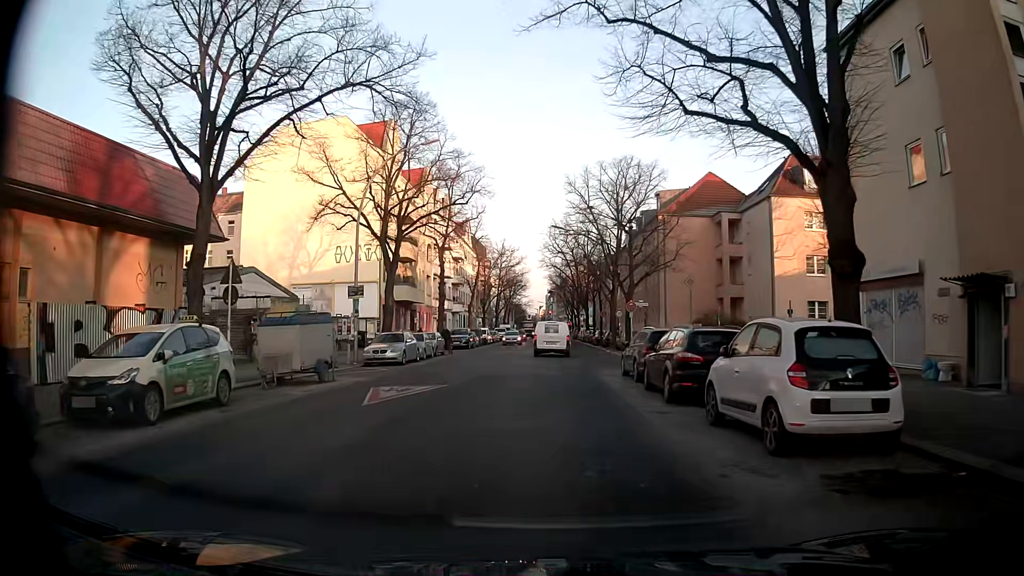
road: tertiary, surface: asphalt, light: Day
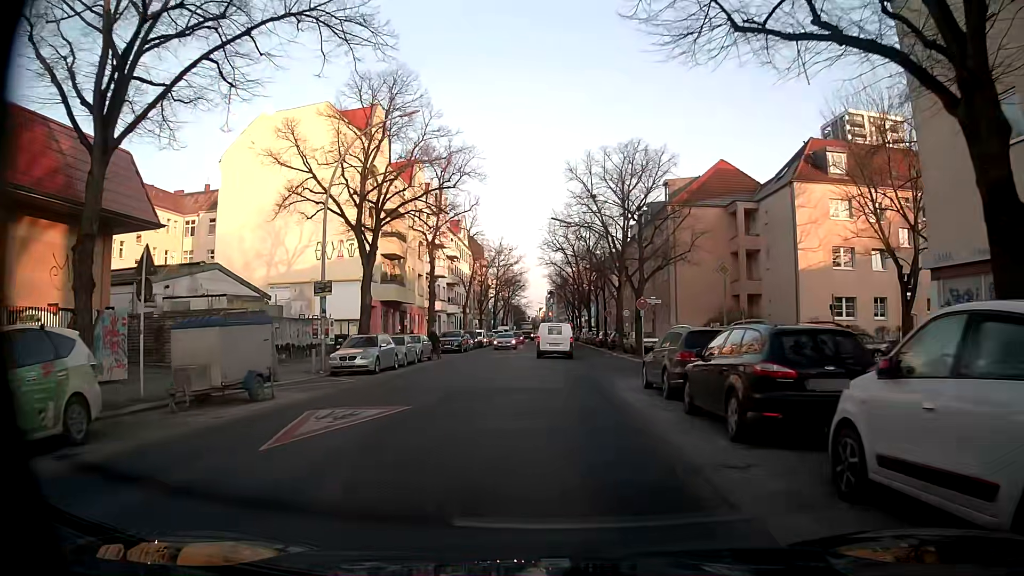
(-0.1, +4.7) m; 0°
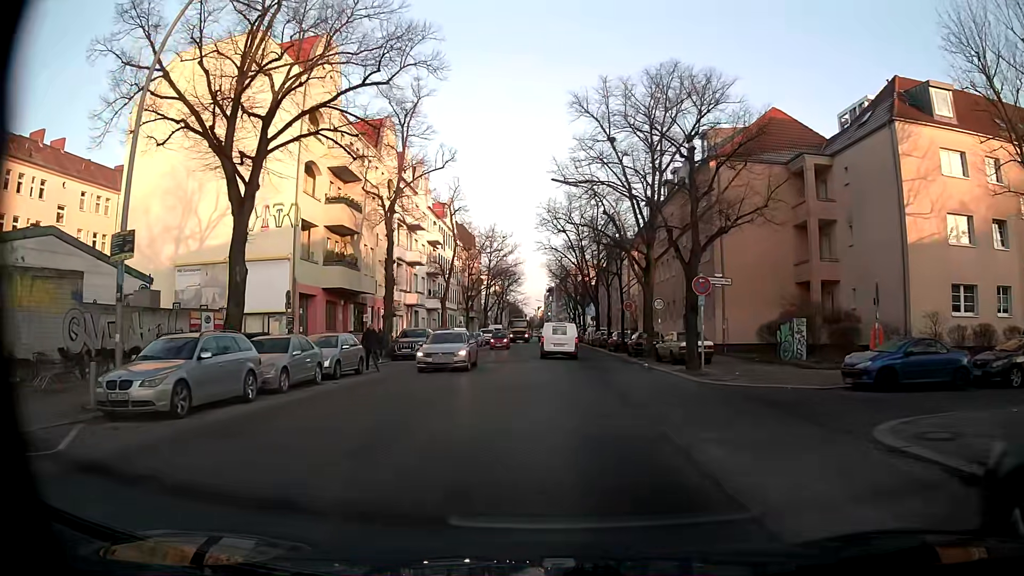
(-0.1, +13.9) m; 0°
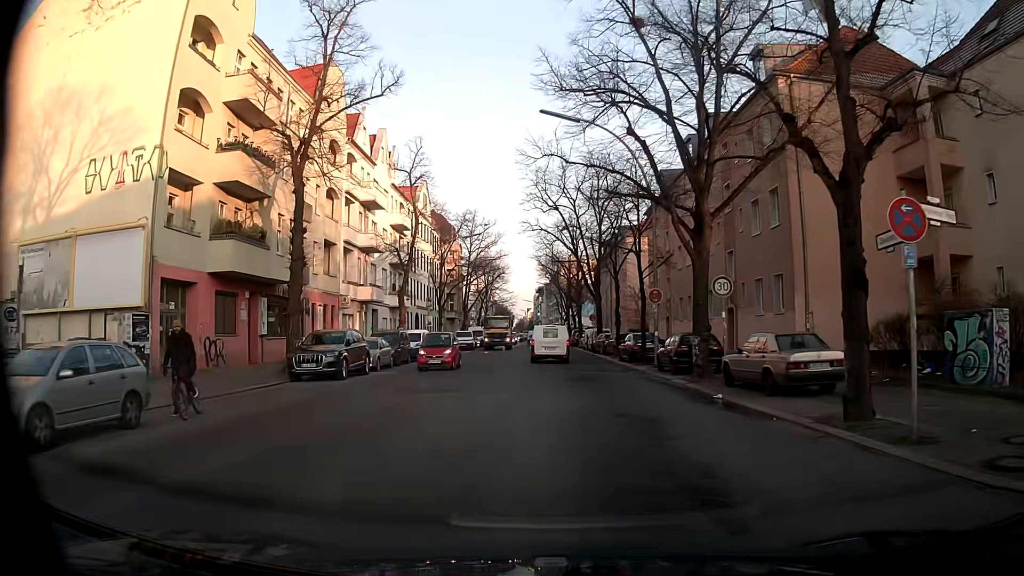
(+0.1, +13.3) m; +1°
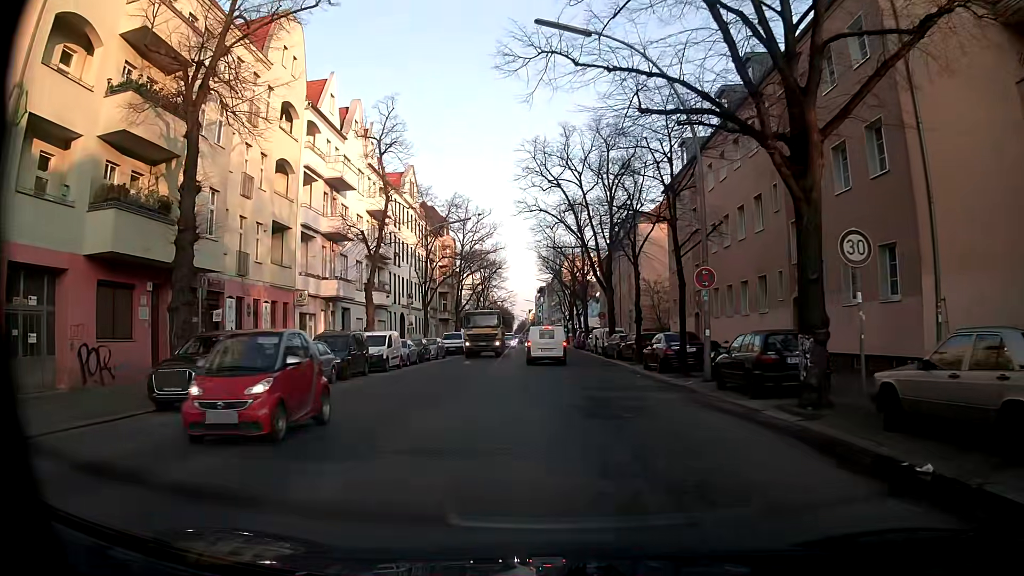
(0.0, +8.6) m; 0°
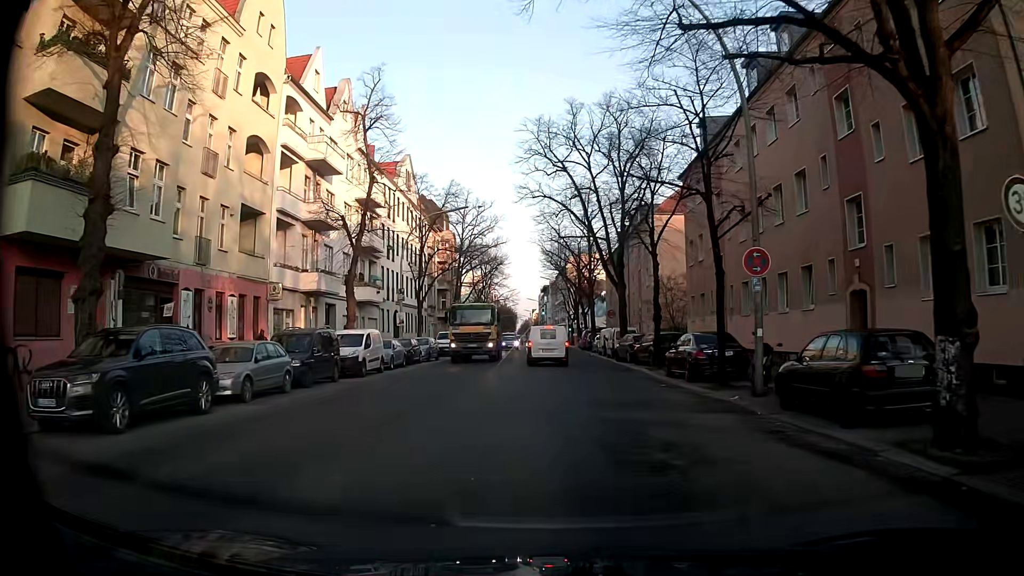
(0.0, +4.4) m; -1°
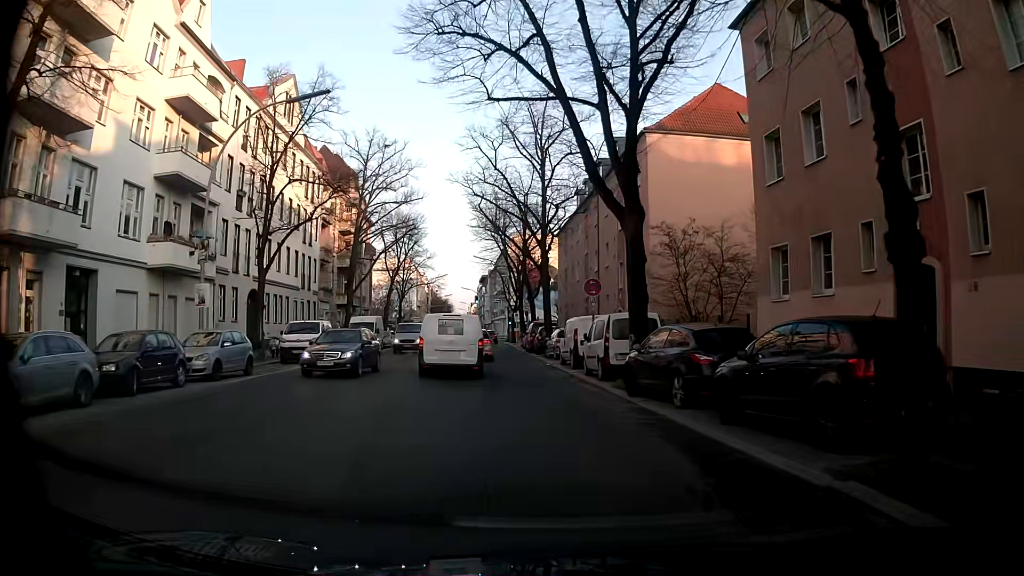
(+0.4, +21.6) m; +4°
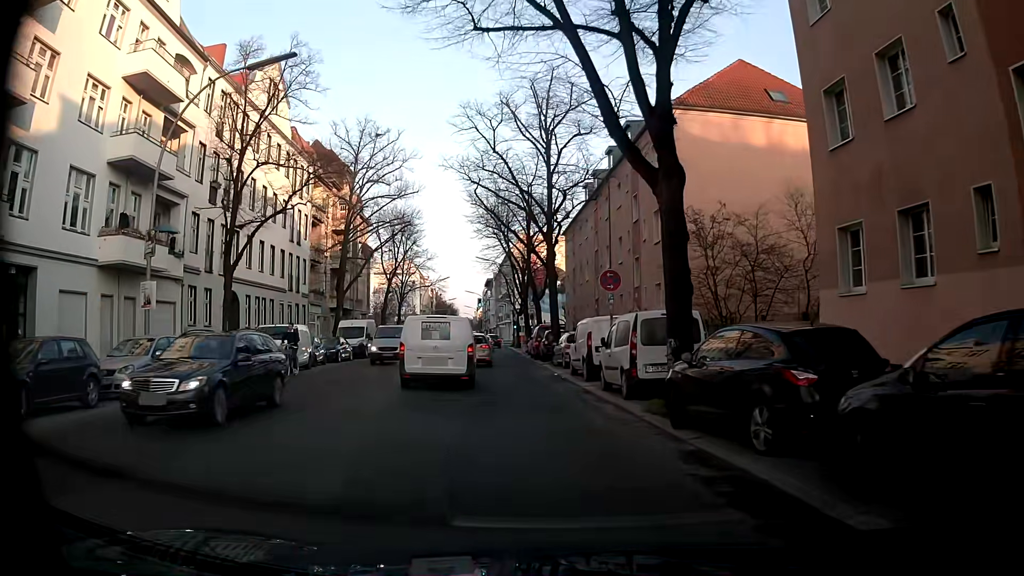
(0.0, +4.2) m; 0°
(0, +10) (-1, +20) (-2, +30) (-3, +40) (-4, +50) (-4, +60) (-5, +70) (-6, +80) (-7, +90) (-9, +100) m
